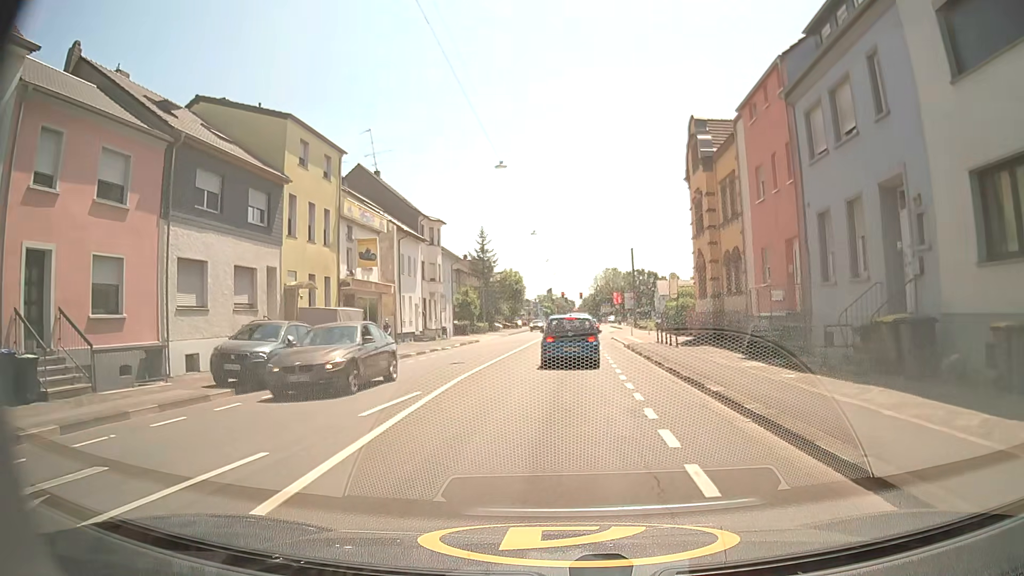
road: secondary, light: Day
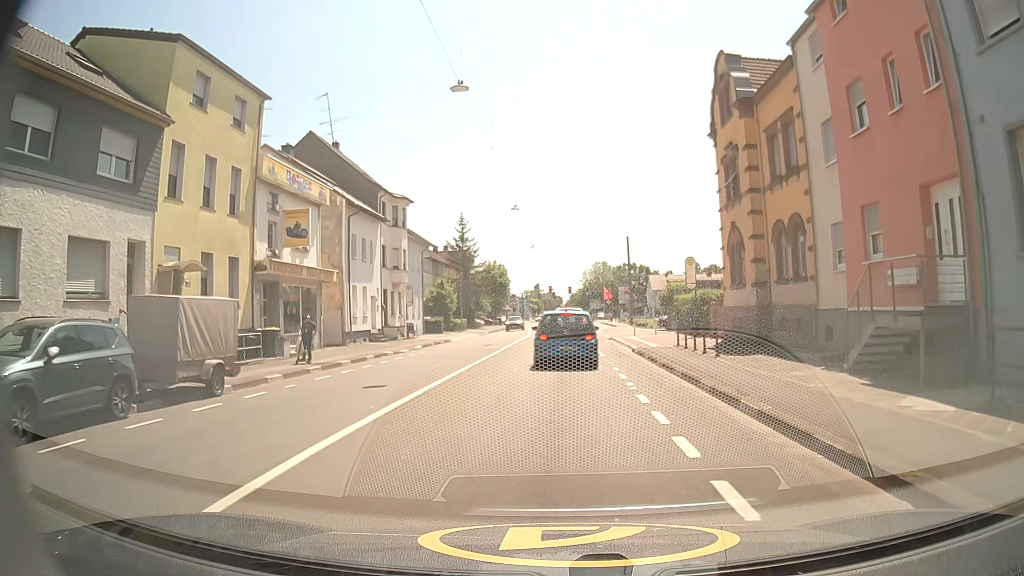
(+0.1, +8.8) m; 0°
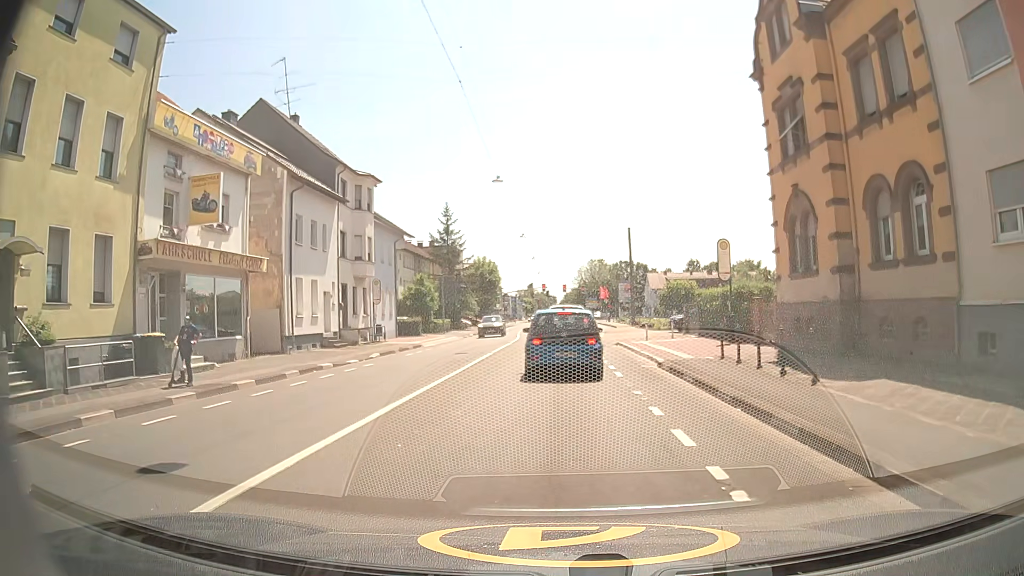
(+0.1, +7.5) m; +1°
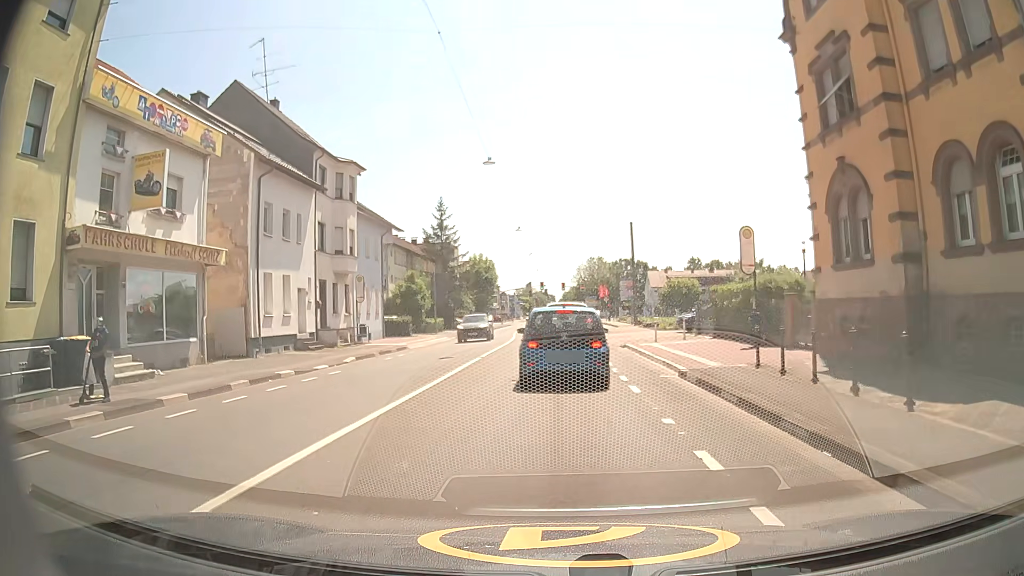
(0.0, +3.3) m; +1°
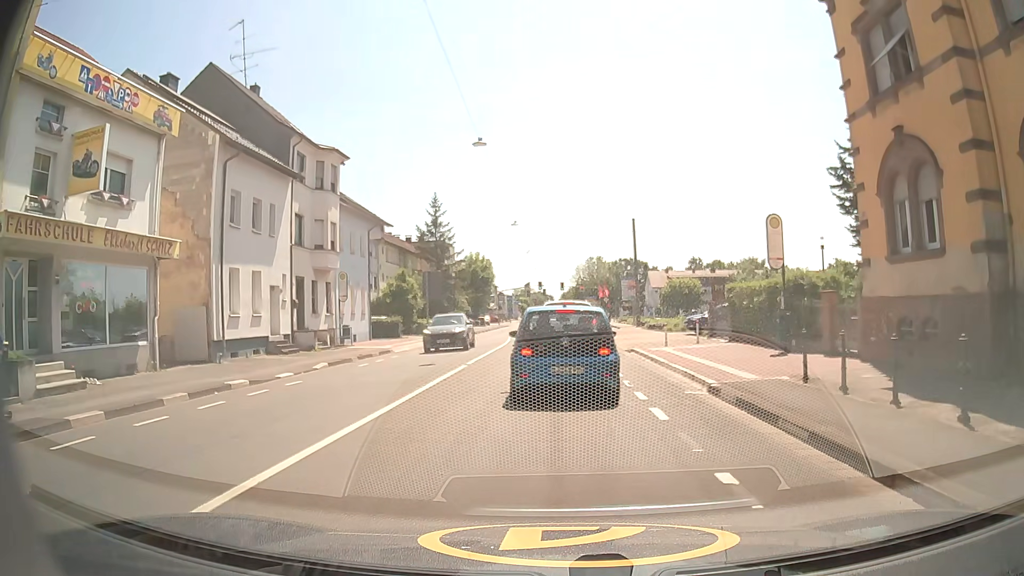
(0.0, +2.9) m; -2°
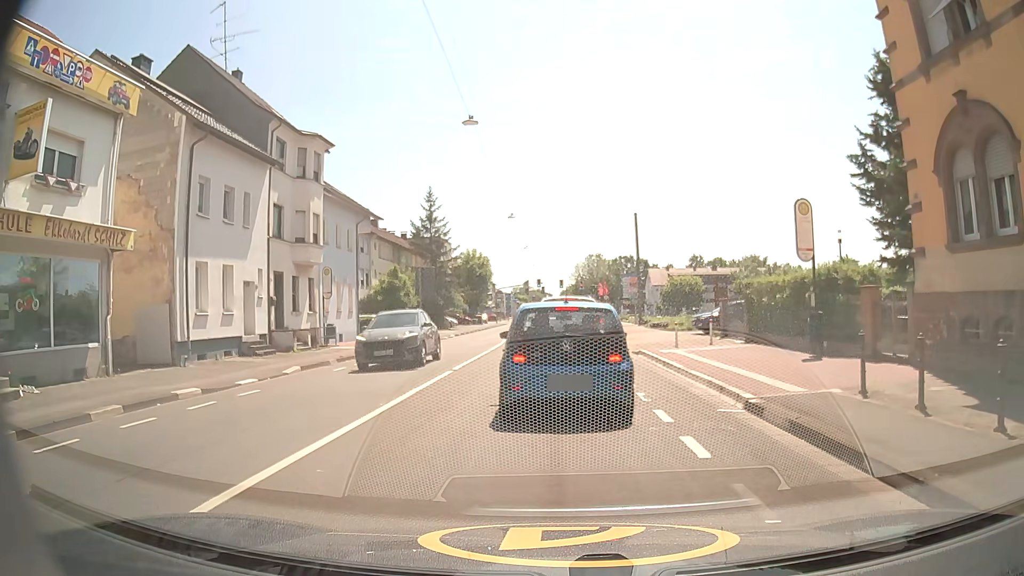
(+0.1, +2.3) m; +1°
